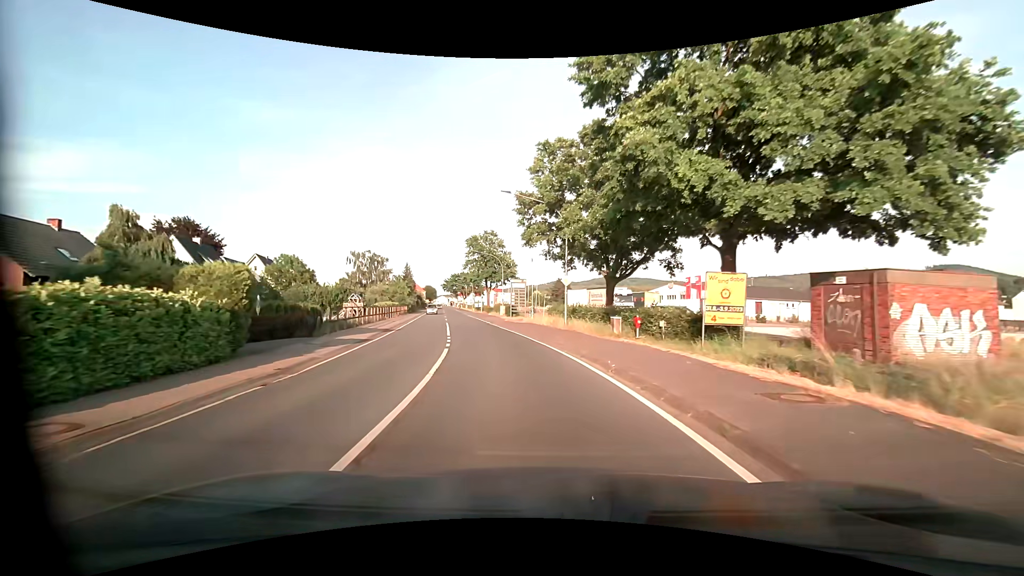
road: primary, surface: asphalt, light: Day
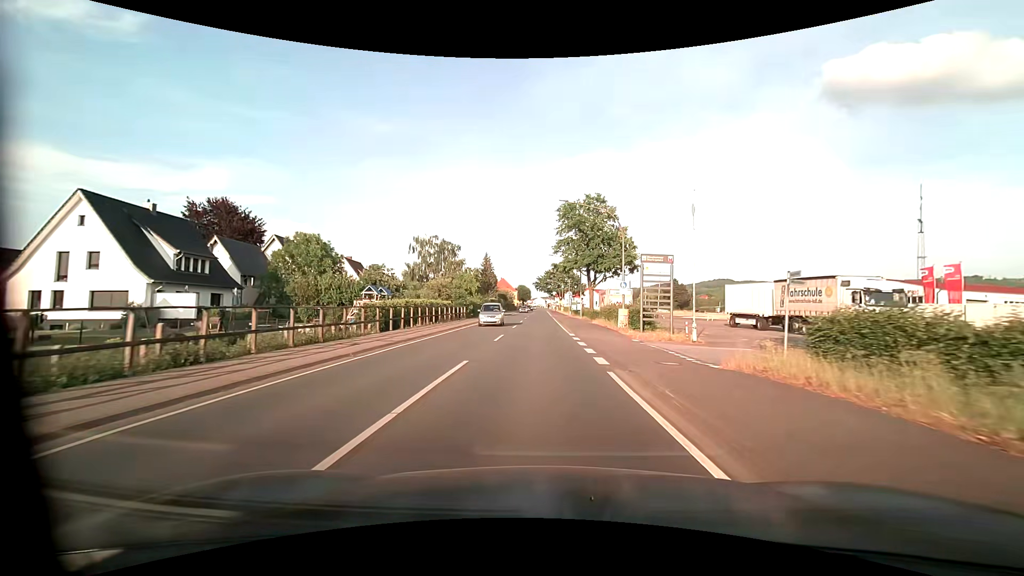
(-3.2, +27.9) m; -12°
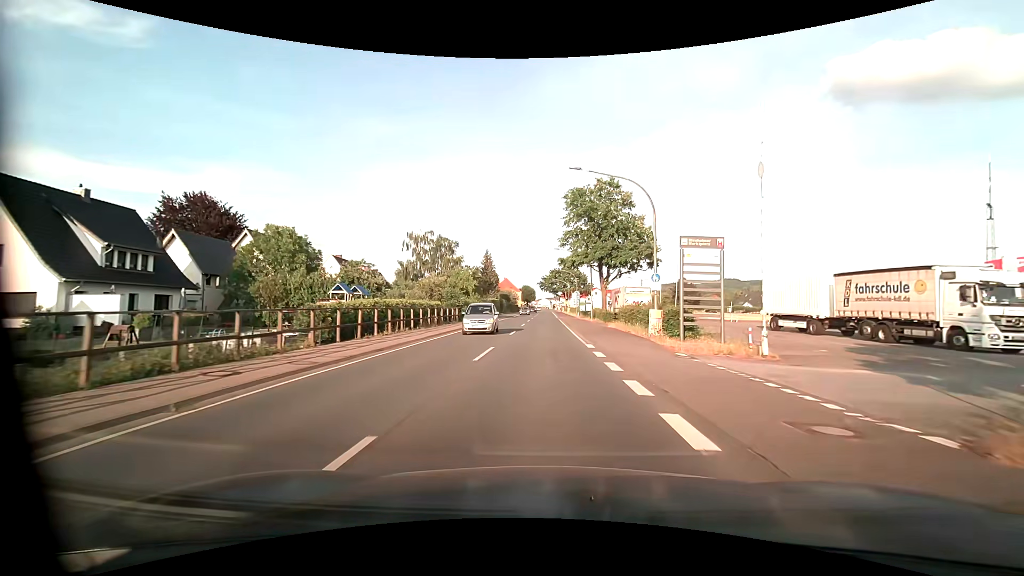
(0.0, +7.1) m; 0°
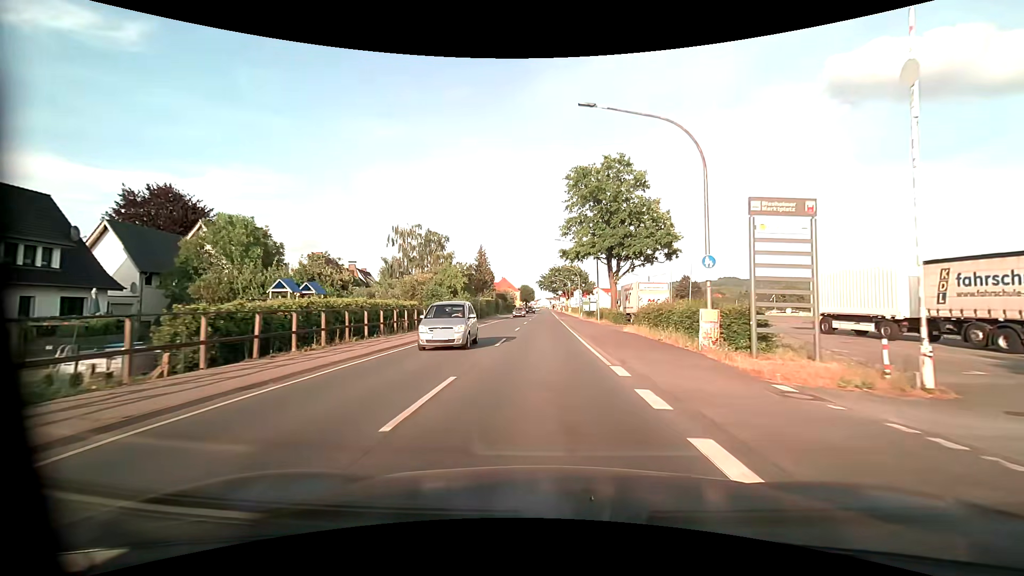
(0.0, +7.2) m; 0°
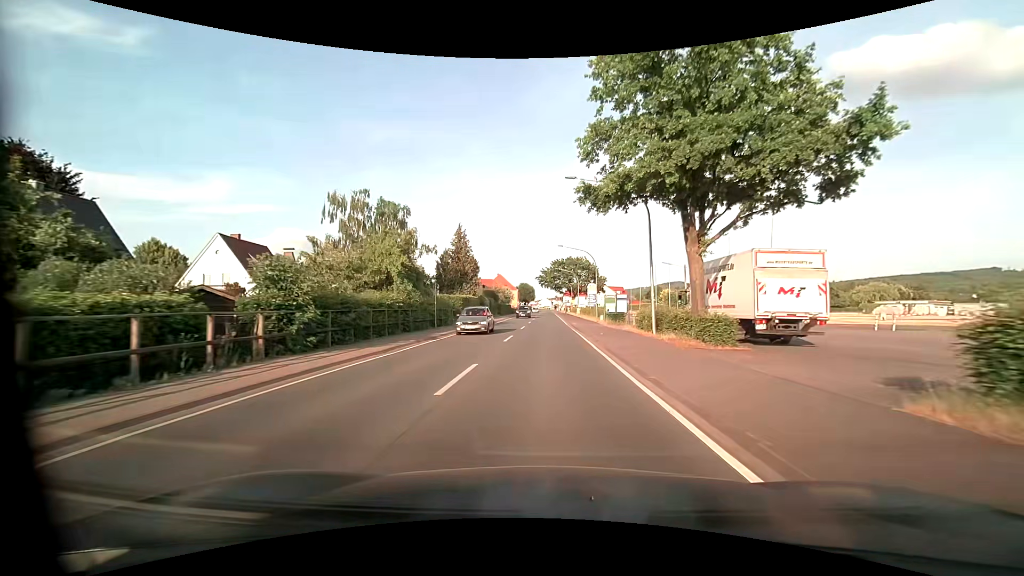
(-0.1, +22.2) m; 0°
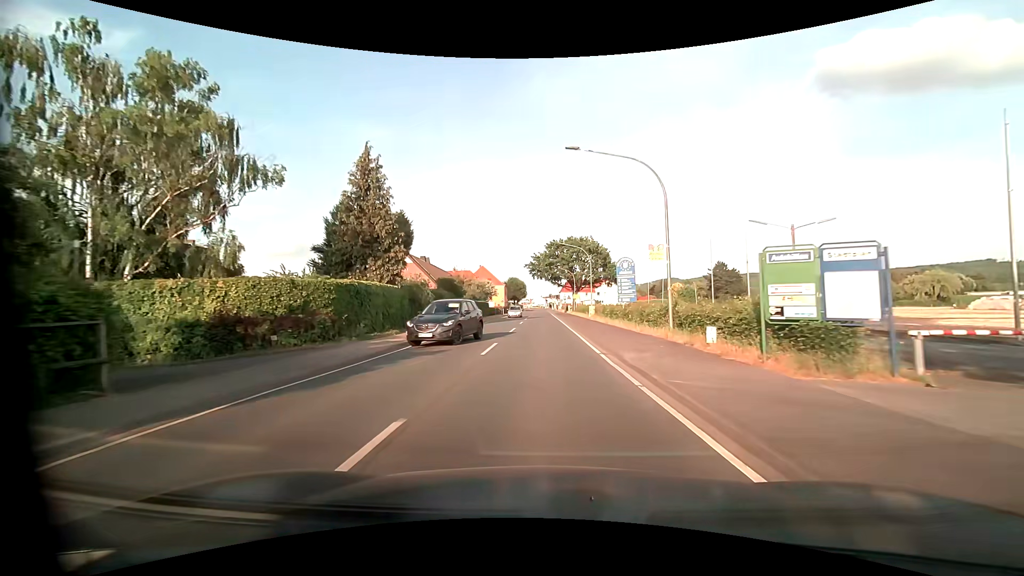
(+0.1, +30.7) m; +1°
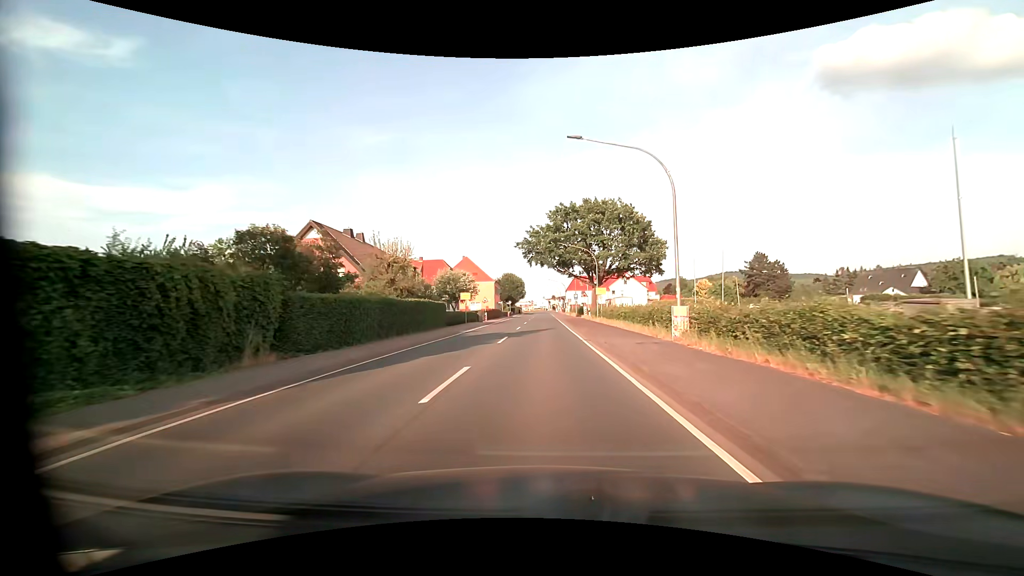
(-0.1, +31.2) m; 0°
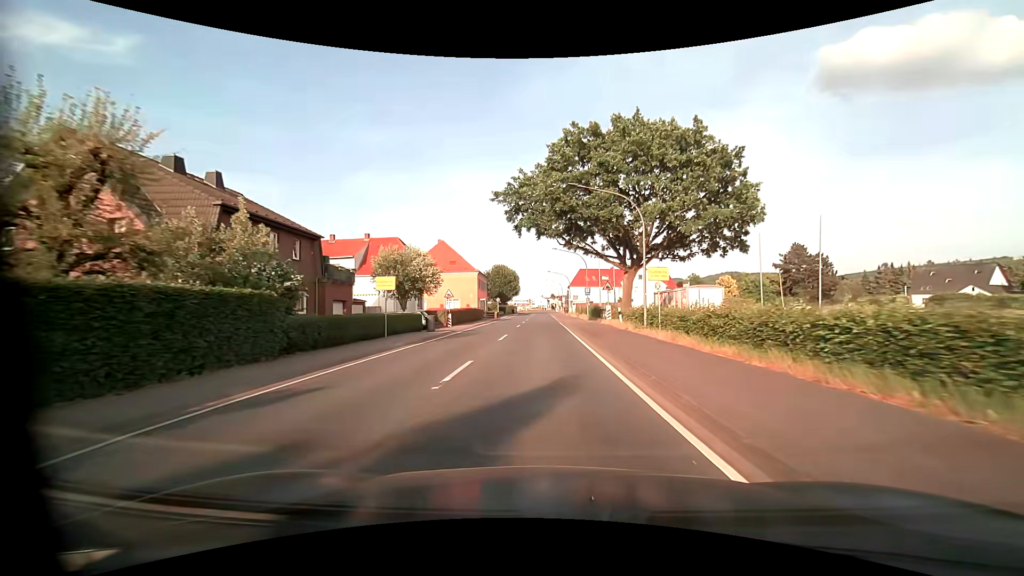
(0.0, +23.3) m; 0°
(0, +10) (0, +20) (0, +30) (0, +40) (0, +50) (0, +60) (0, +70) (-1, +80) (-1, +90) (-1, +100) m
